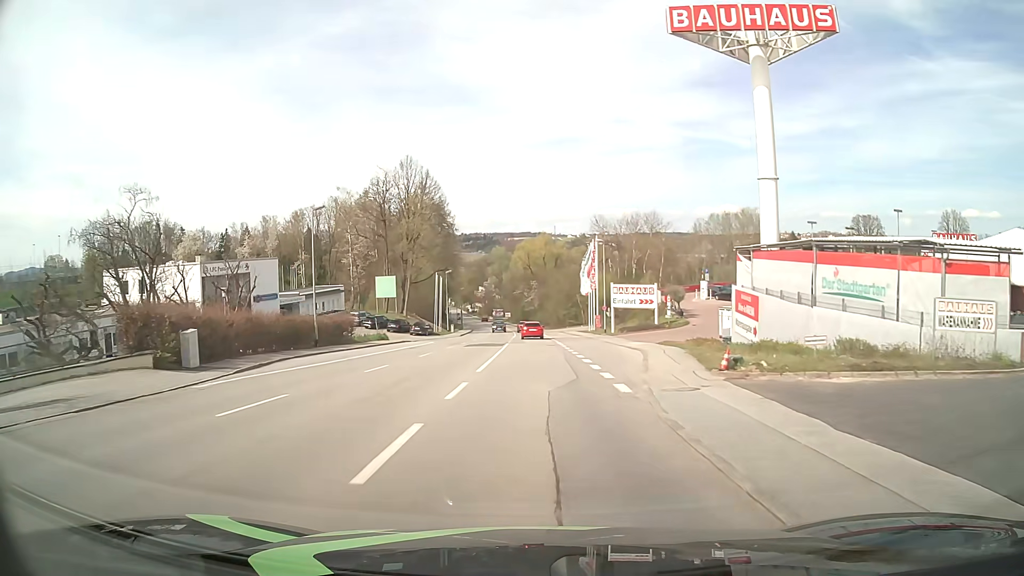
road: tertiary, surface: asphalt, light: Day
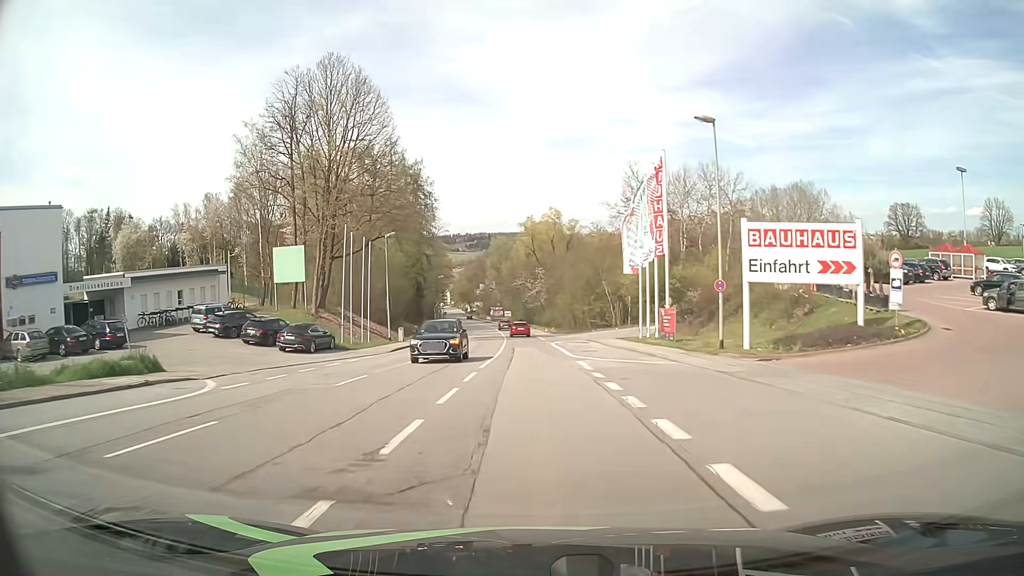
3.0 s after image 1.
(-0.3, +38.3) m; -1°
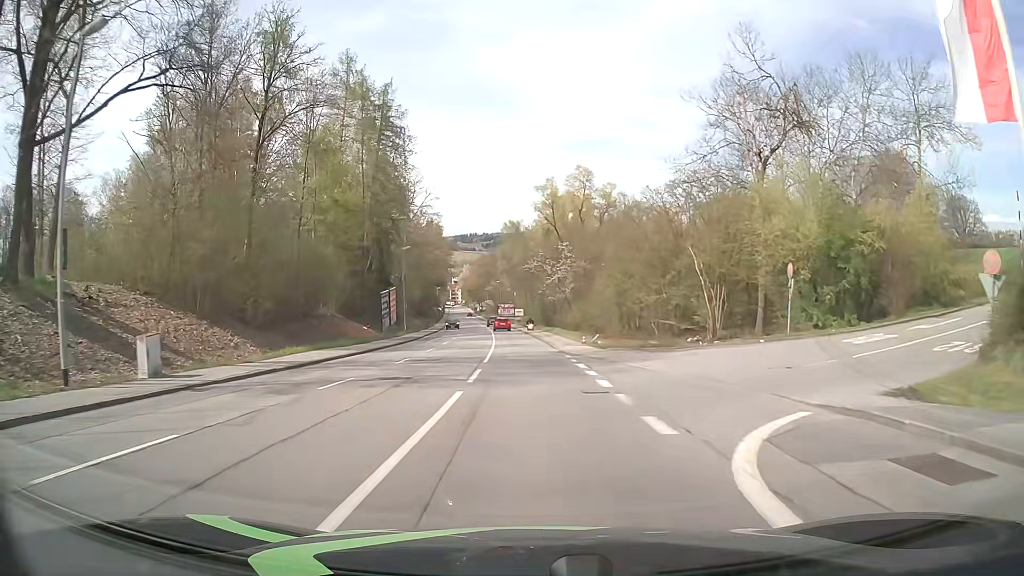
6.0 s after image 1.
(-0.4, +38.3) m; -1°
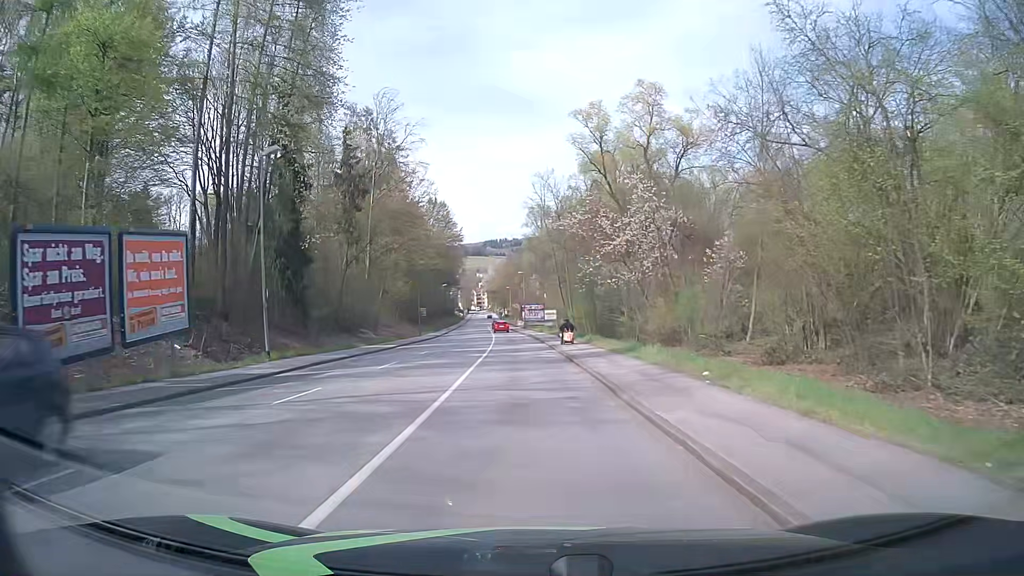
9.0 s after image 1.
(-1.0, +38.2) m; -3°
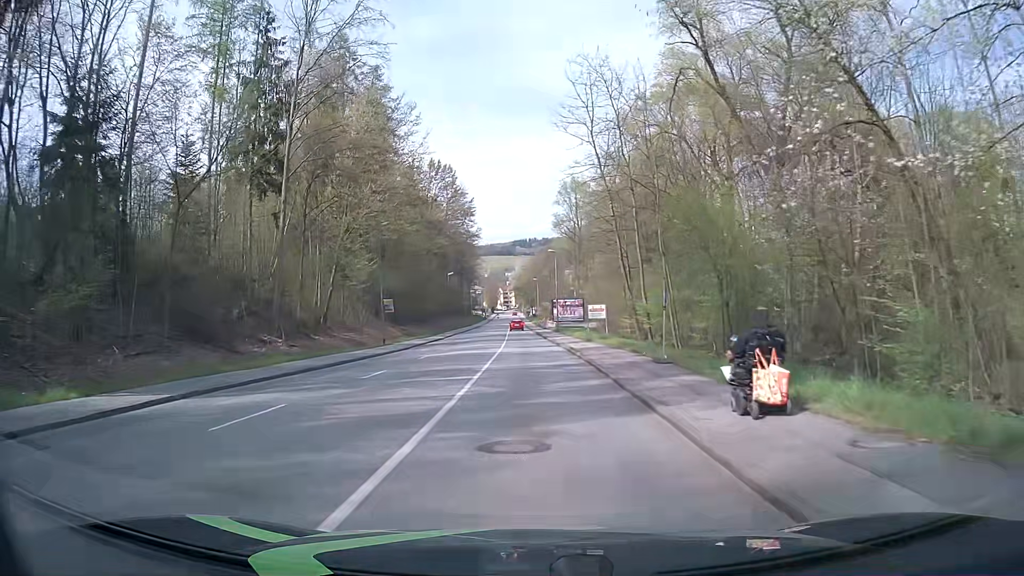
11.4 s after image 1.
(-0.7, +30.4) m; -2°
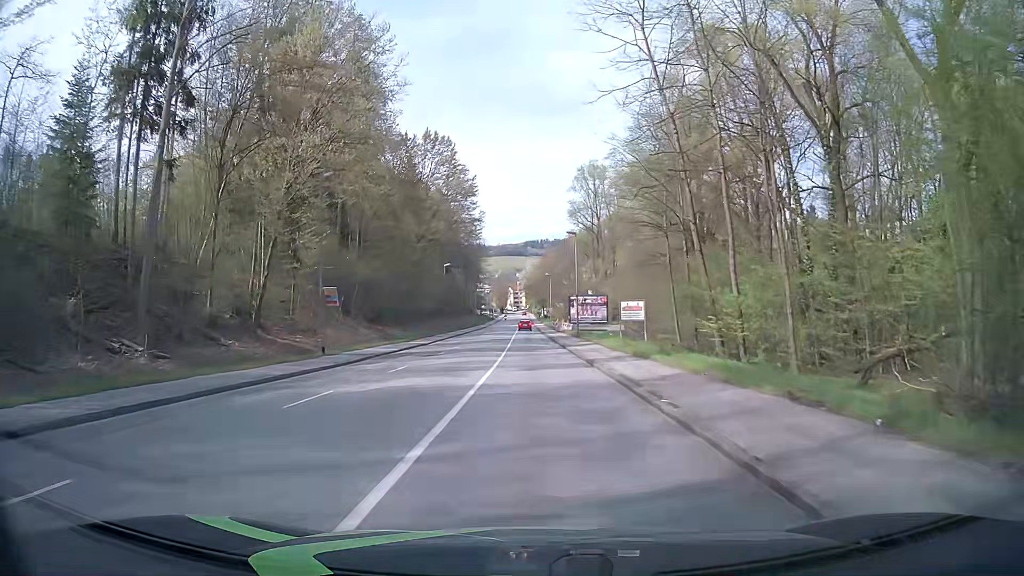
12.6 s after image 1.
(-0.3, +15.3) m; -2°
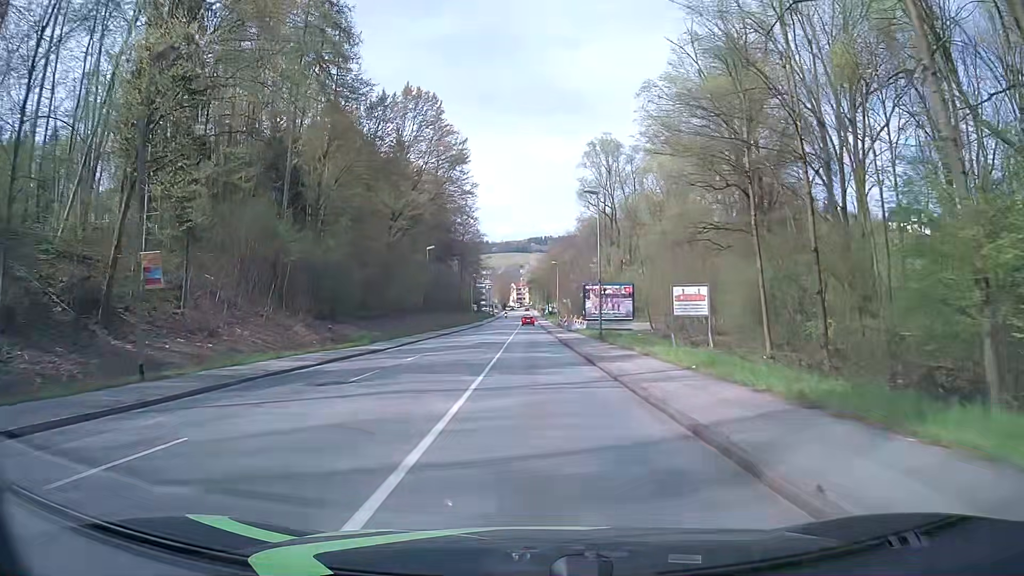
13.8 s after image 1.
(0.0, +15.3) m; 0°
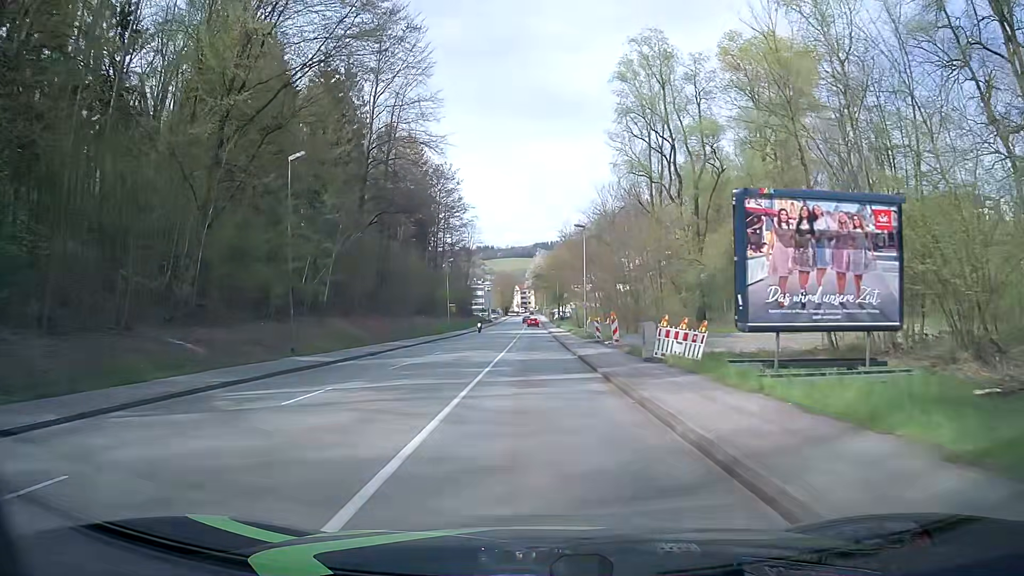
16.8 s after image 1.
(-0.1, +38.3) m; 0°
(0, +10) (0, +20) (0, +30) (0, +40) (0, +50) (0, +60) (-1, +70) (-1, +80) (-1, +90) (-1, +100) m
